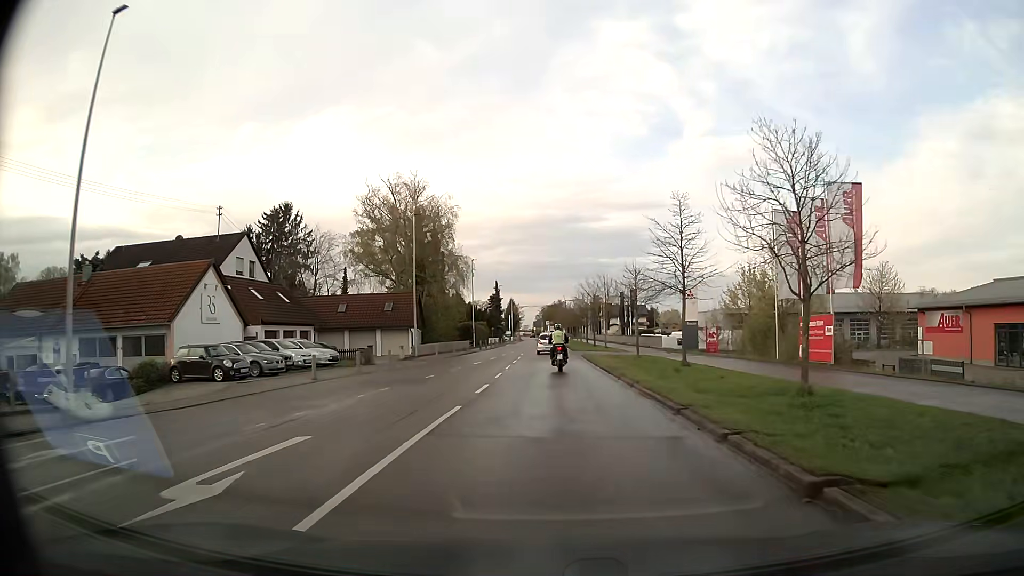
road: secondary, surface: asphalt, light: Day
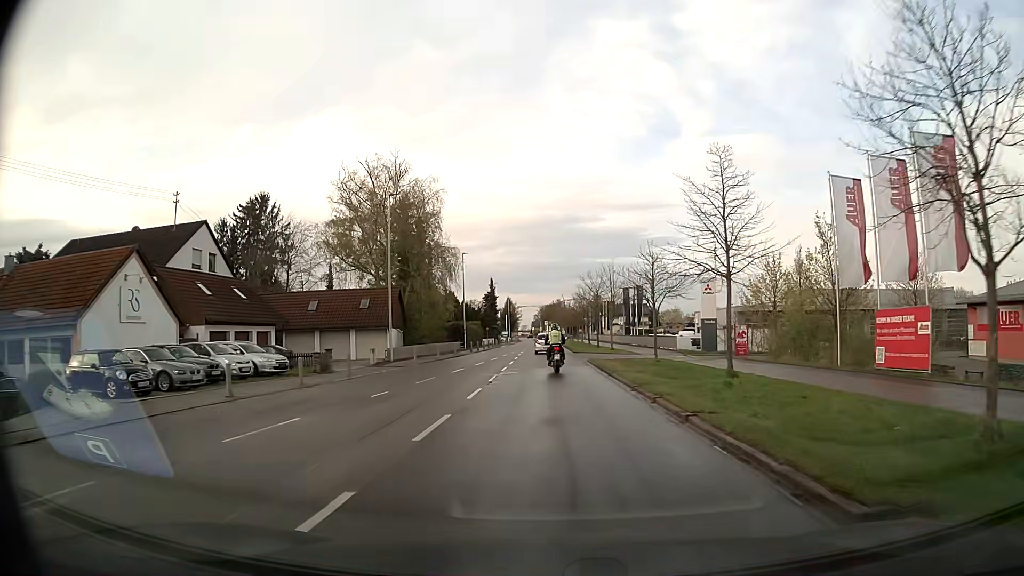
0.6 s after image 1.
(0.0, +7.2) m; 0°
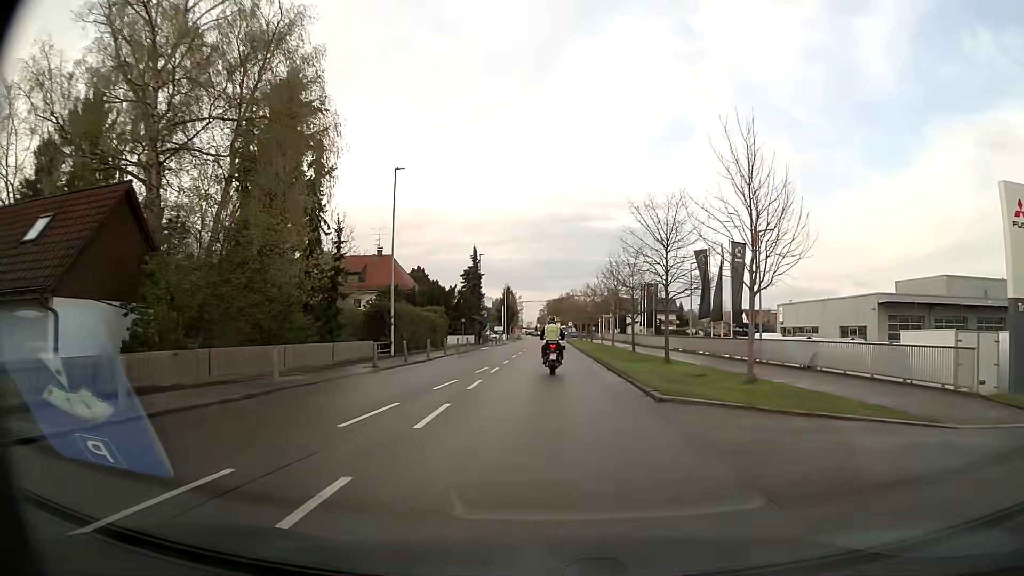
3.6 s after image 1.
(-0.2, +35.8) m; 0°
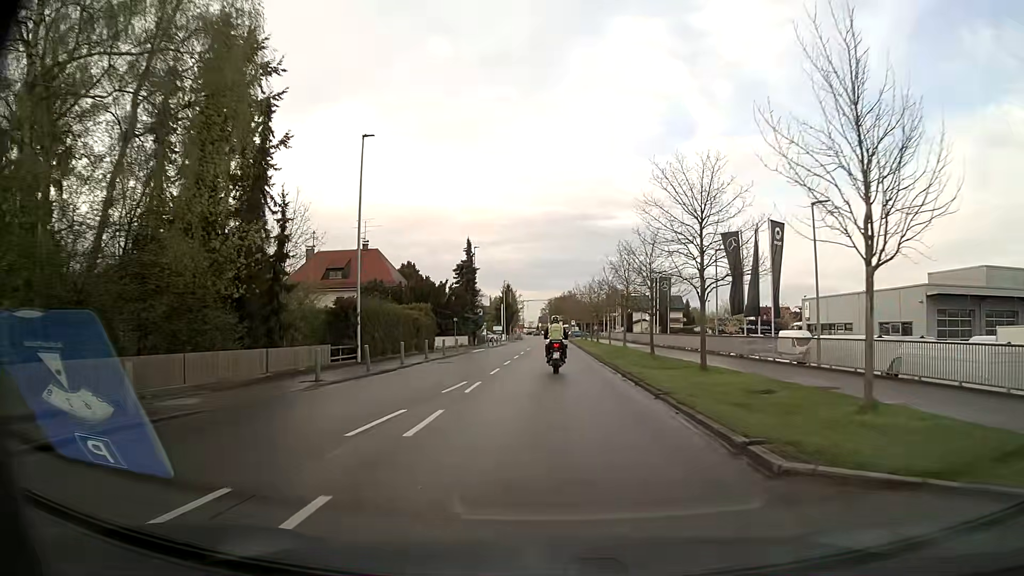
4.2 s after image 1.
(0.0, +6.8) m; 0°
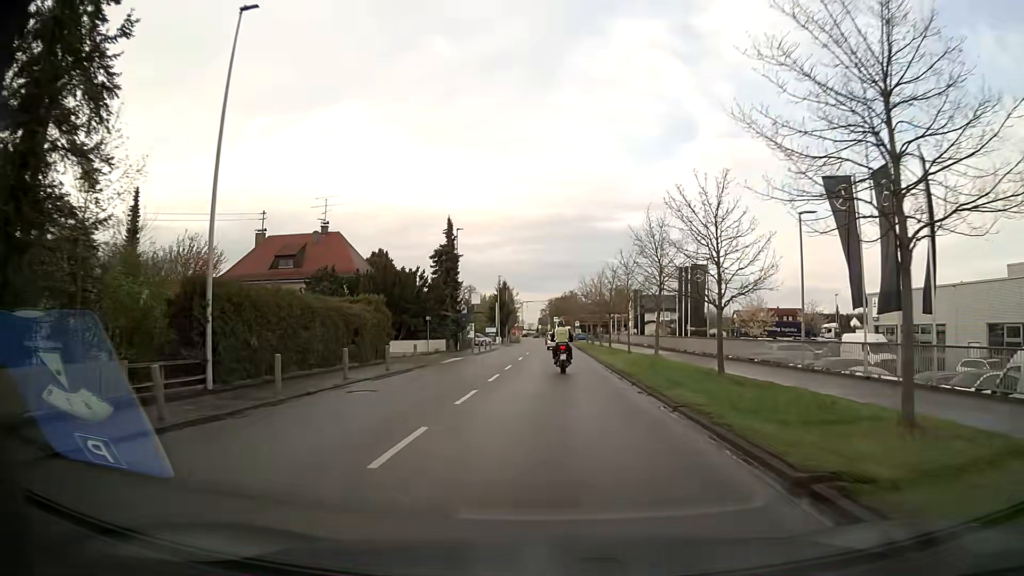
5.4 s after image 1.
(0.0, +13.9) m; 0°
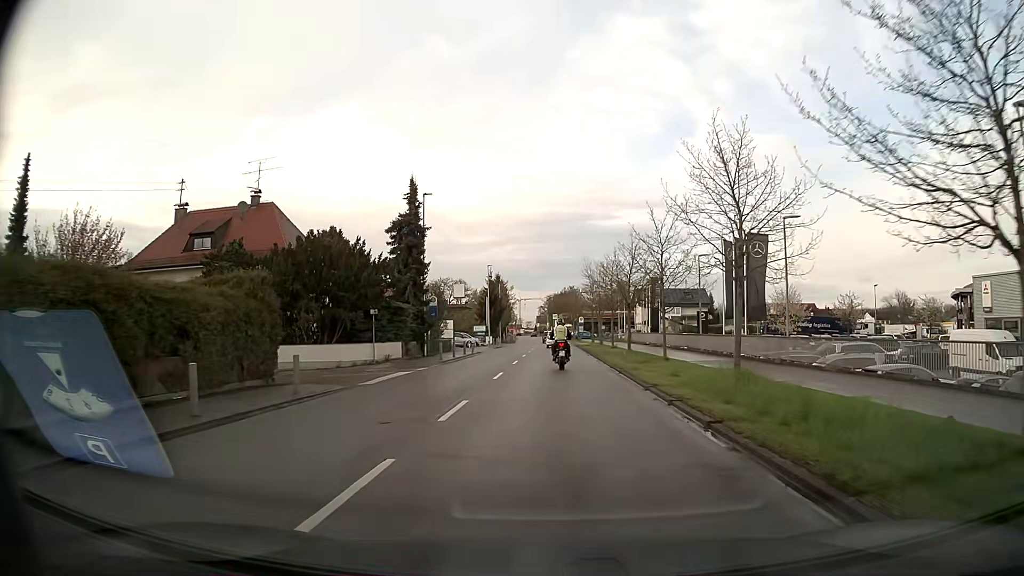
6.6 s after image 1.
(0.0, +14.6) m; 0°
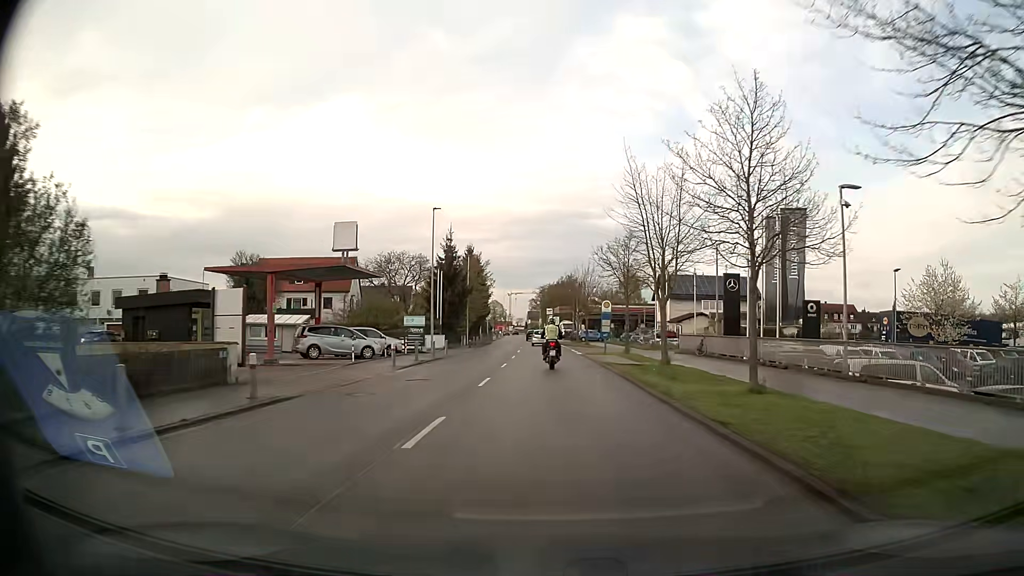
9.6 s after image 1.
(-0.1, +38.6) m; 0°
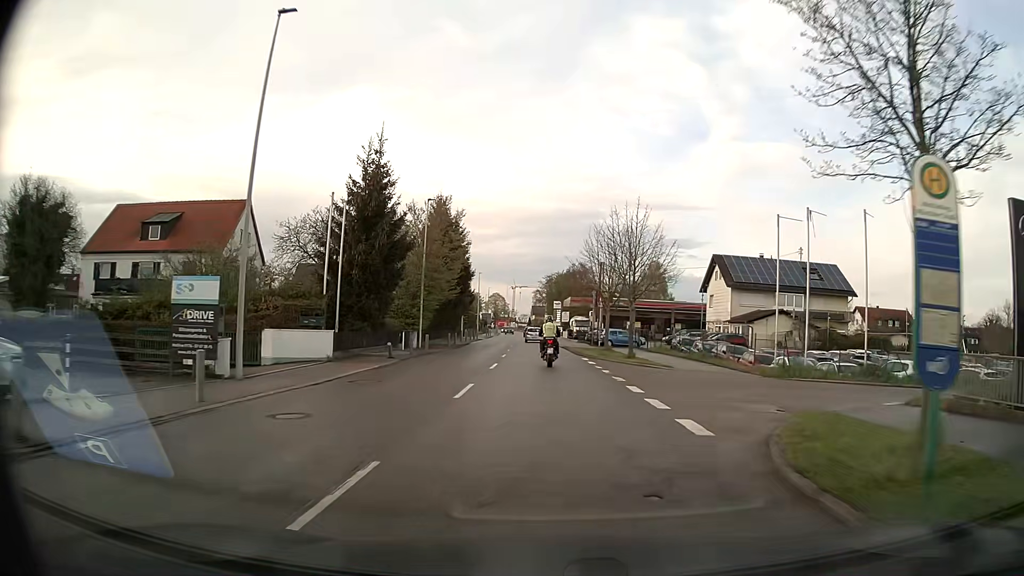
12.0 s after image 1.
(-0.1, +31.1) m; 0°
(0, +10) (0, +20) (0, +30) (-1, +40) (-1, +50) (-1, +60) (-2, +70) (-2, +80) (-2, +90) (-3, +100) m
